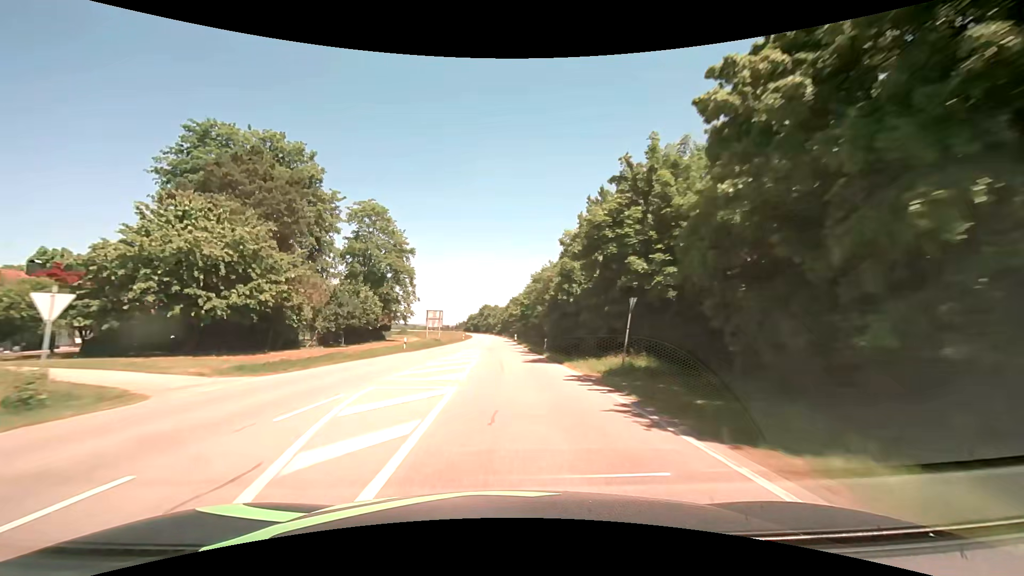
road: secondary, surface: asphalt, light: Day
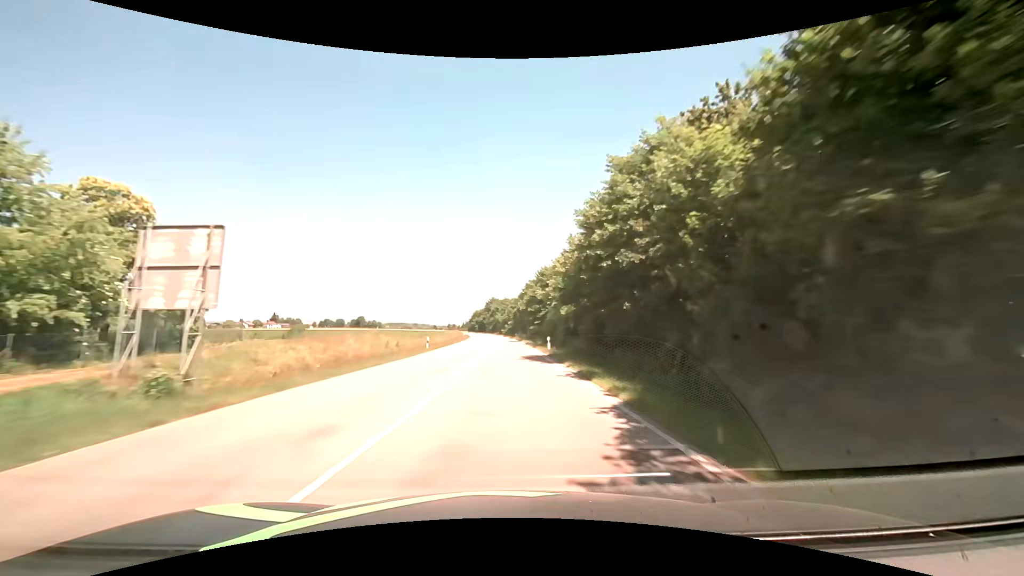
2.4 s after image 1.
(-0.9, +50.0) m; -1°
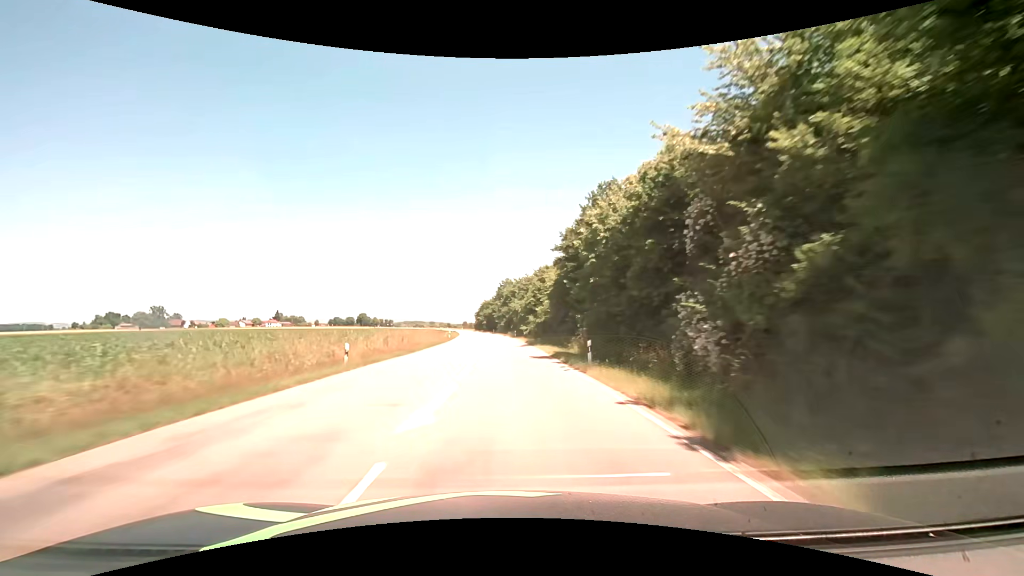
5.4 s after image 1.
(-0.7, +69.4) m; -2°
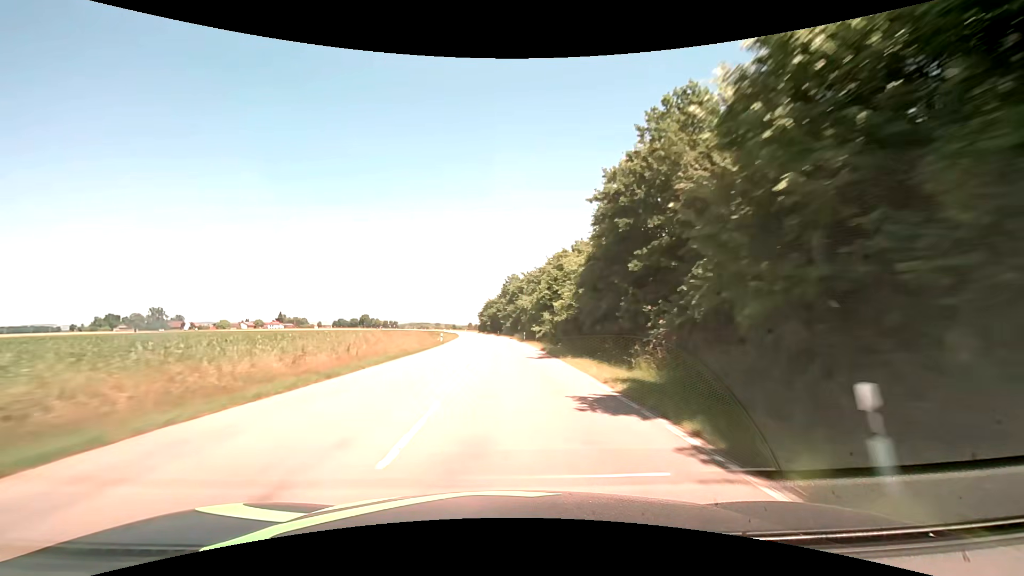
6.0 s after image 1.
(-0.1, +14.4) m; -1°
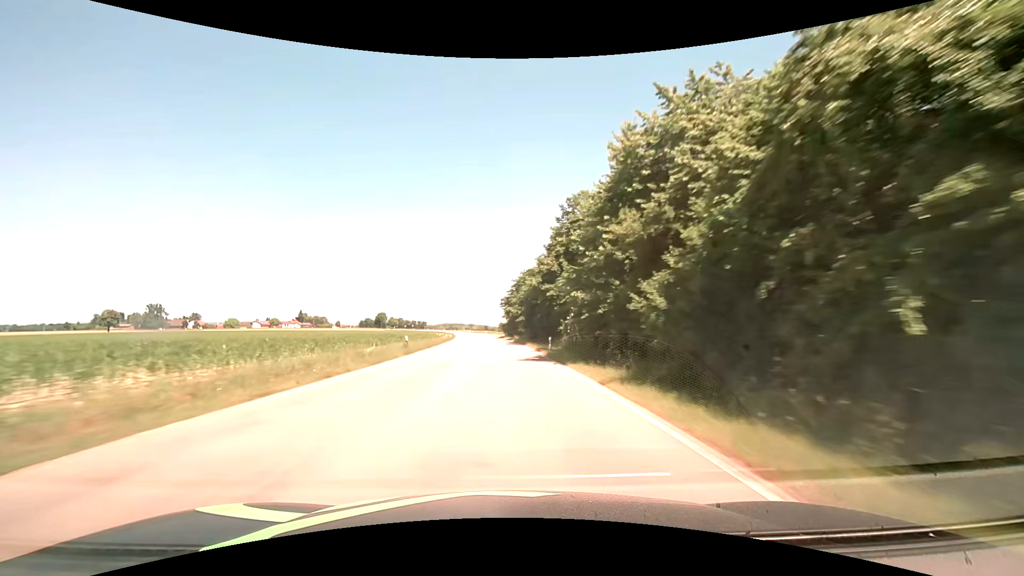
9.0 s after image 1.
(-2.4, +74.3) m; -4°
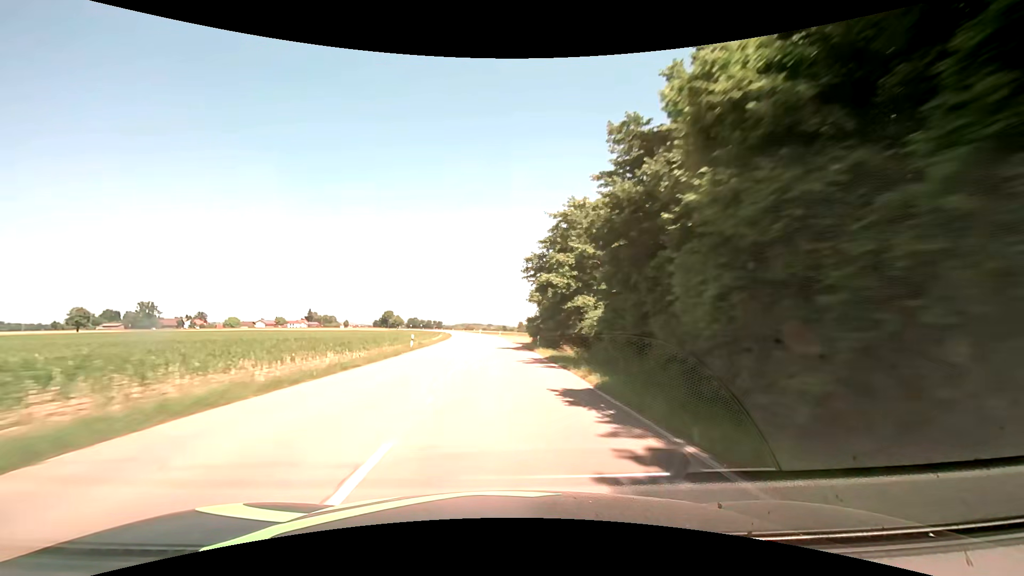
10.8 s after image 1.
(-1.0, +45.9) m; -2°
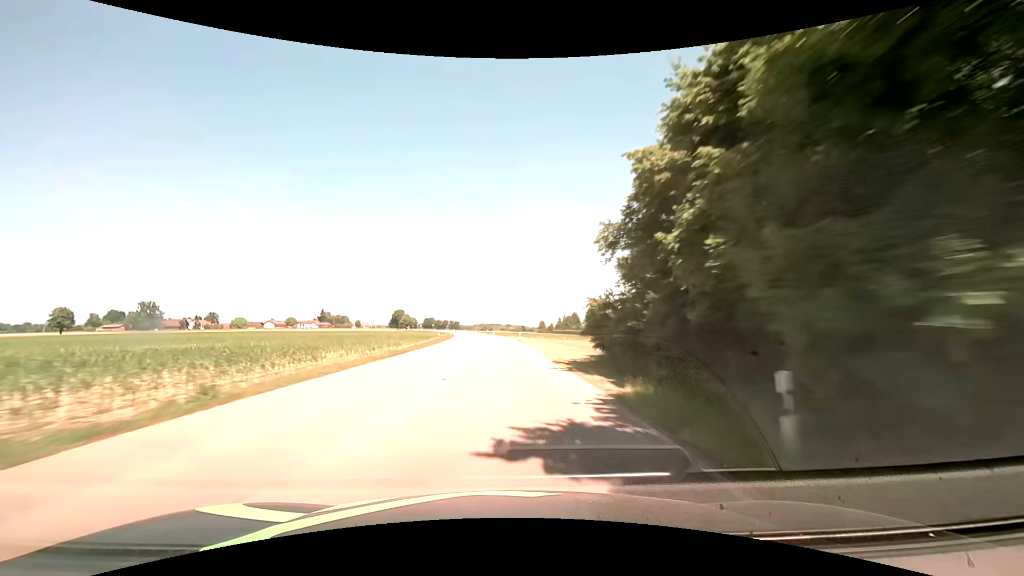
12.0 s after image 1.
(-0.5, +30.8) m; -2°
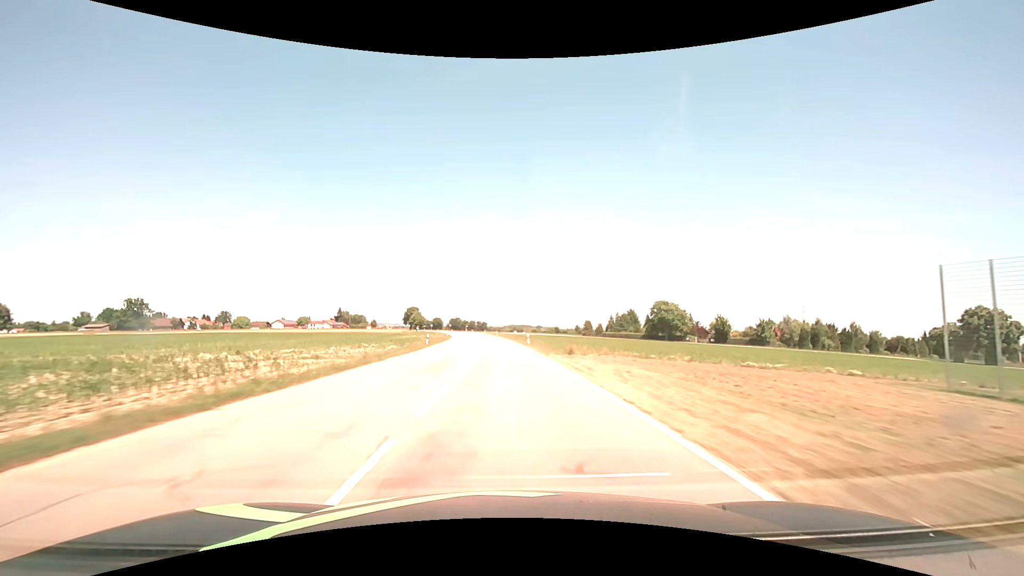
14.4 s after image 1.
(-2.1, +61.6) m; -4°
(0, +10) (0, +20) (0, +30) (-1, +40) (-1, +50) (-2, +60) (-2, +70) (-3, +80) (-4, +90) (-5, +100) m
